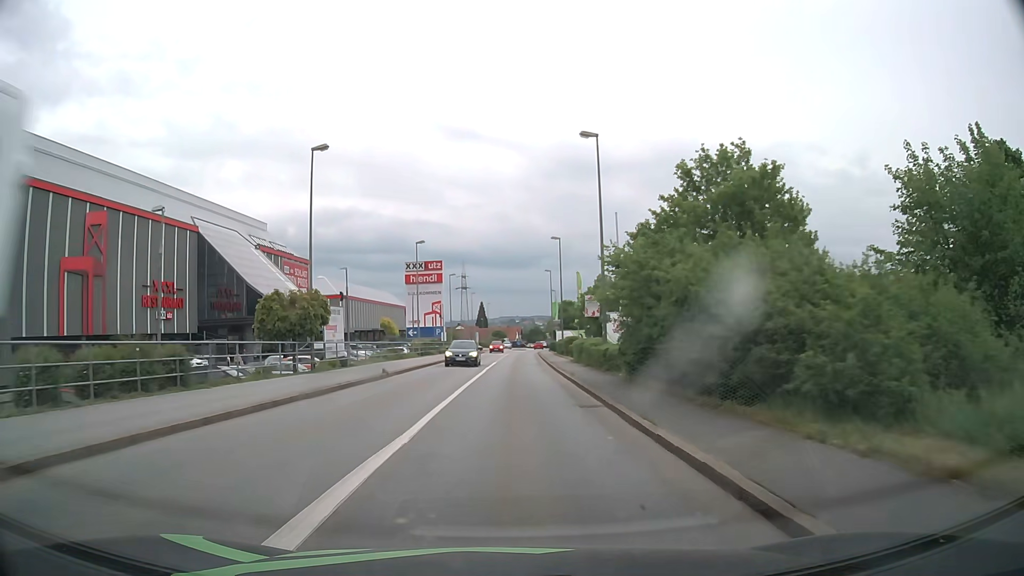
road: tertiary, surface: asphalt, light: Day
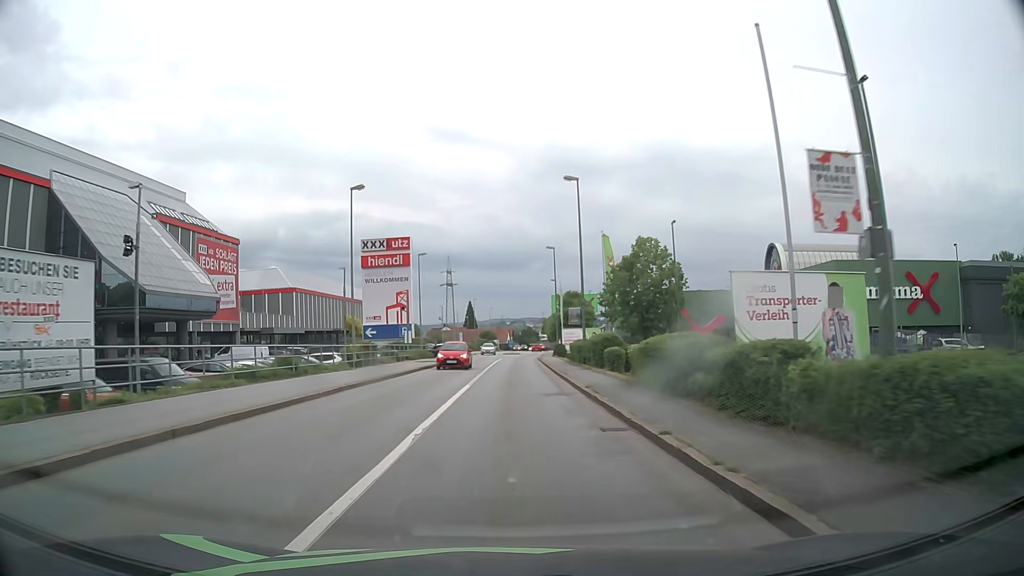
(+0.1, +22.2) m; 0°
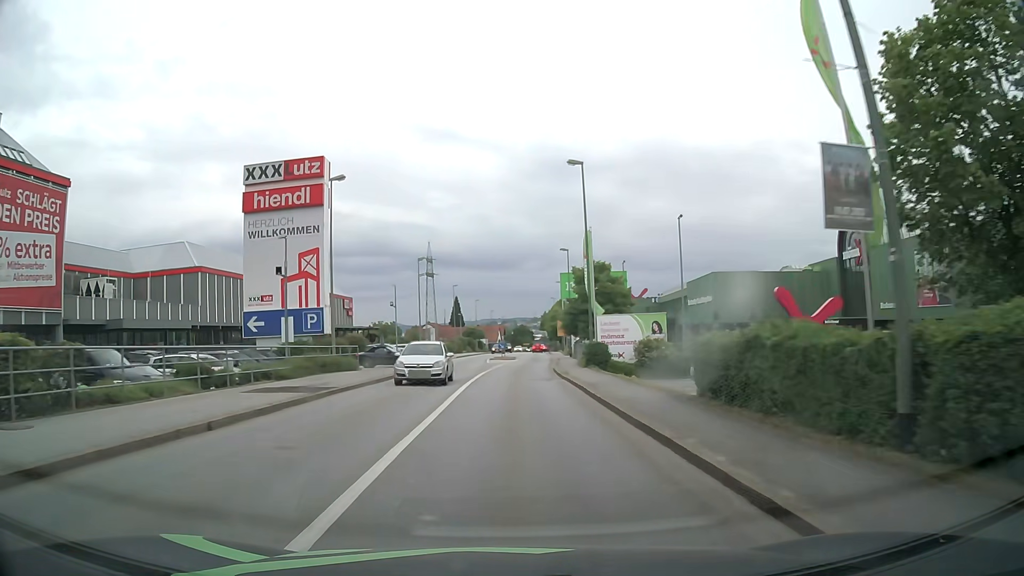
(+0.3, +30.2) m; +1°
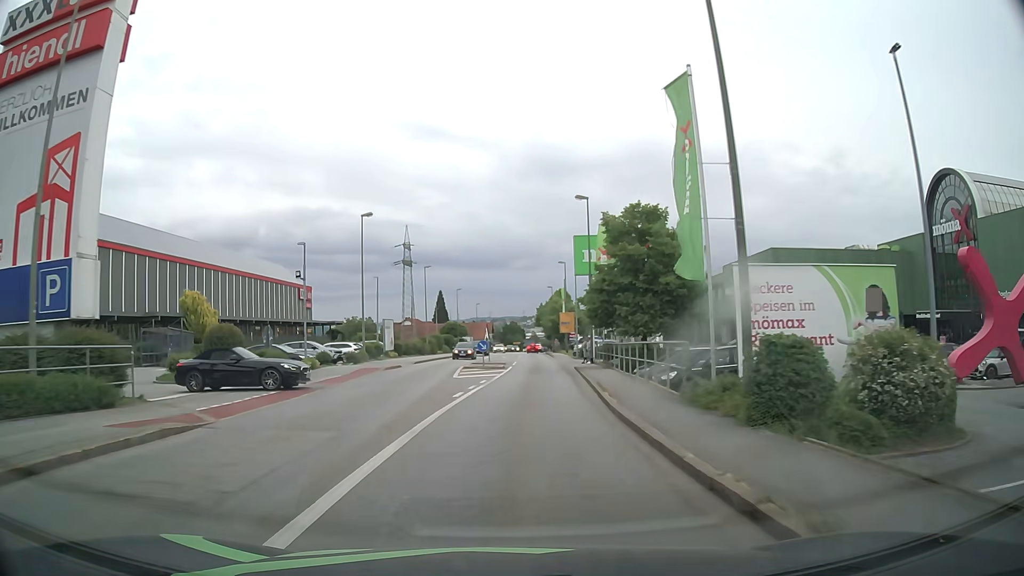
(+0.3, +22.8) m; +1°
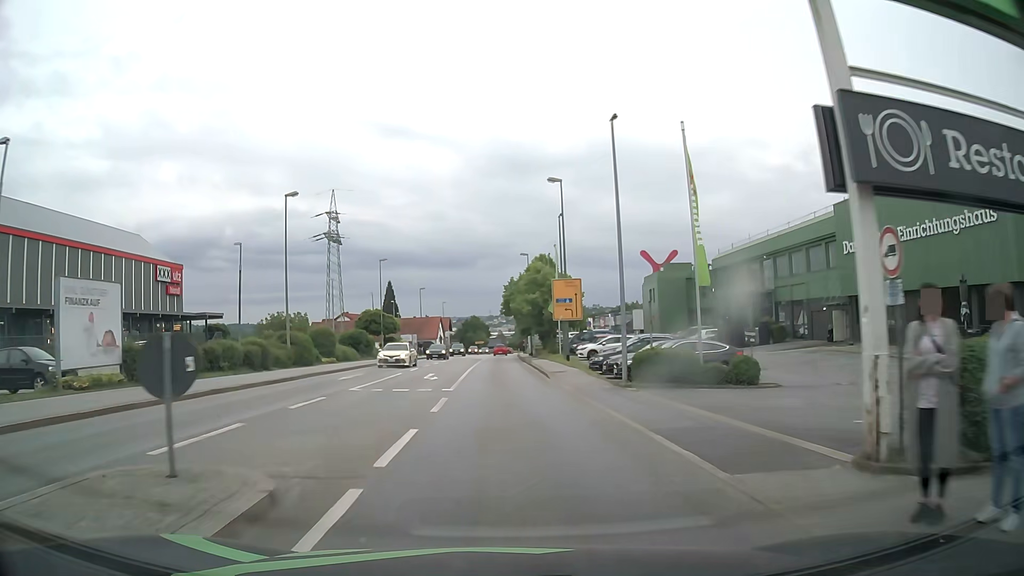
(+1.4, +38.0) m; +3°
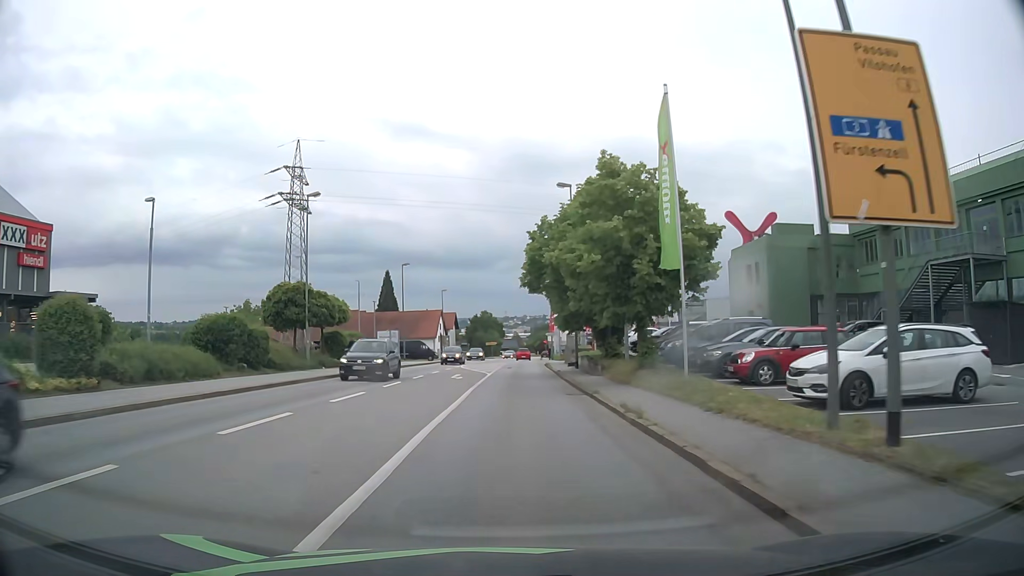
(-0.6, +30.5) m; -1°
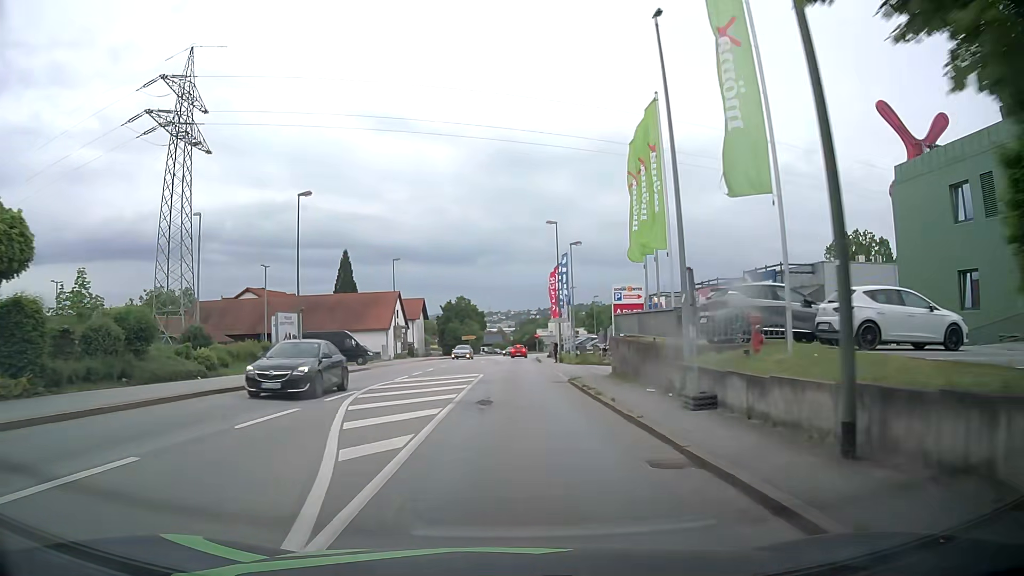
(+0.1, +30.6) m; +2°
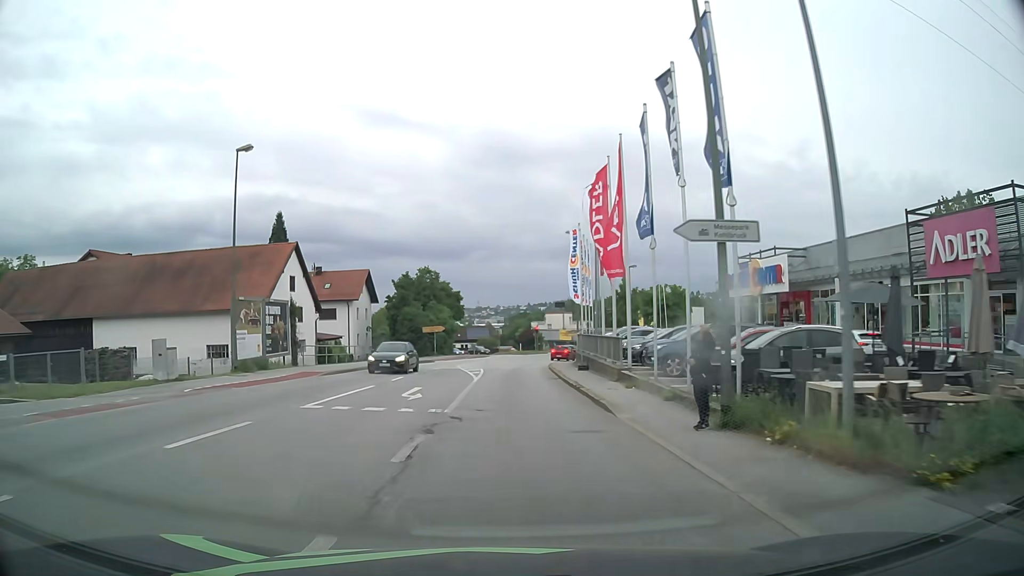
(-0.2, +38.3) m; 0°
